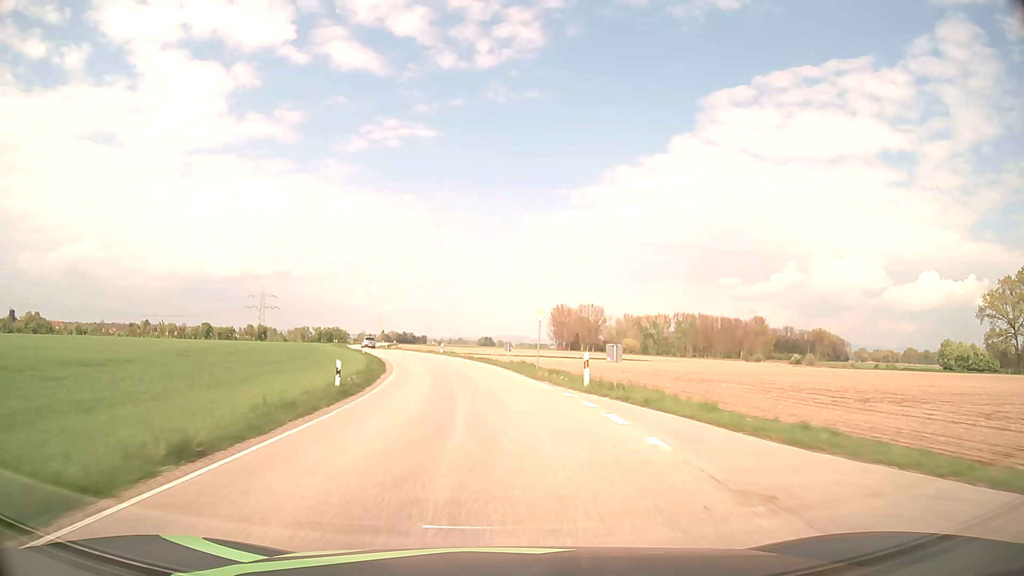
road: secondary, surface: asphalt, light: Day
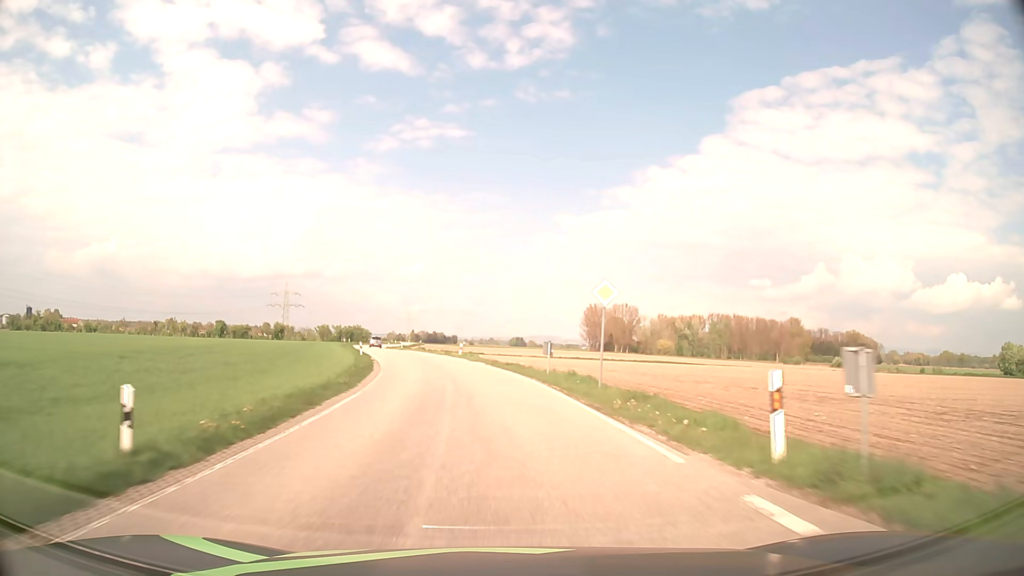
(-0.2, +12.5) m; -2°
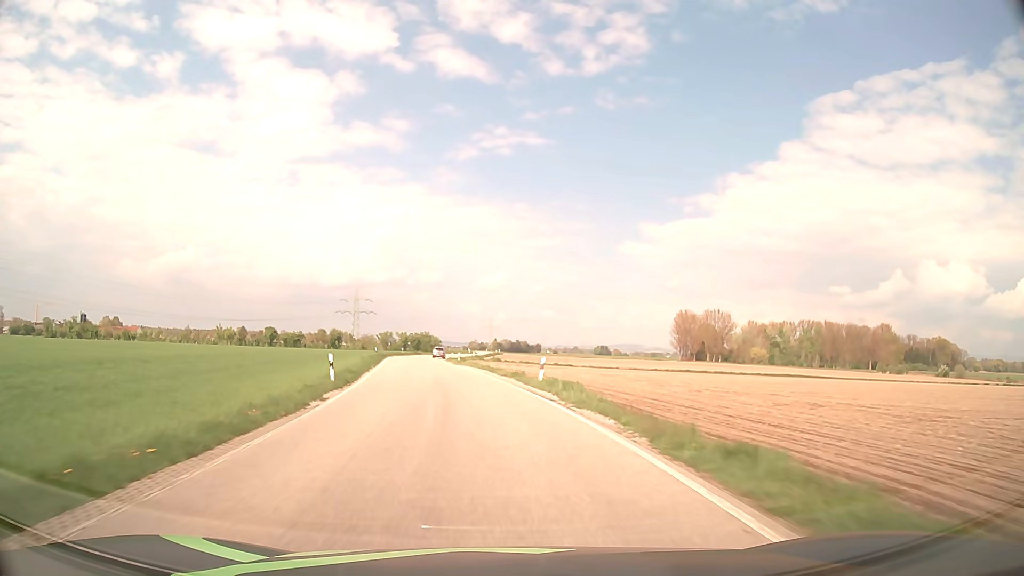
(-1.5, +24.9) m; -7°
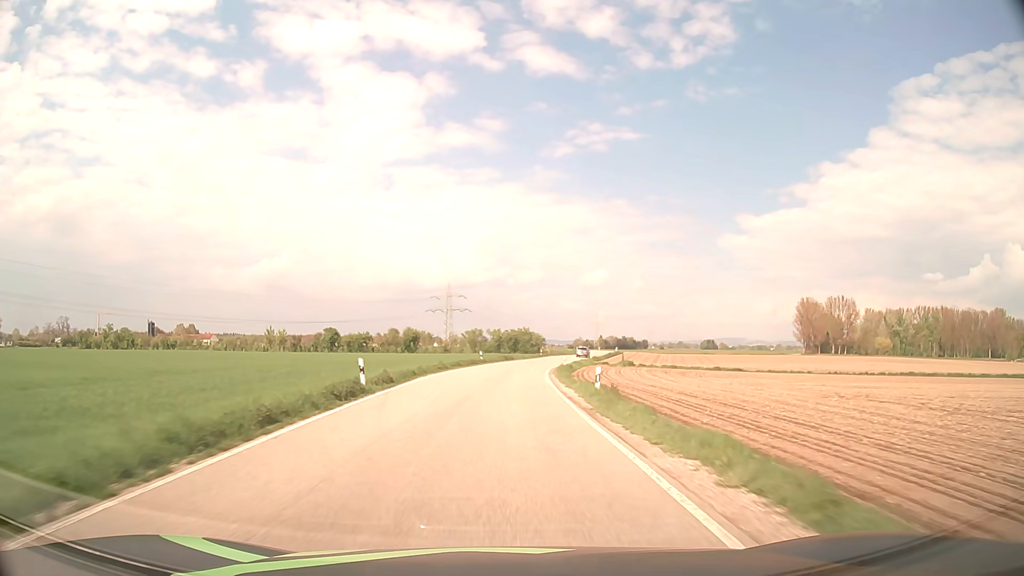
(-3.7, +37.1) m; -9°
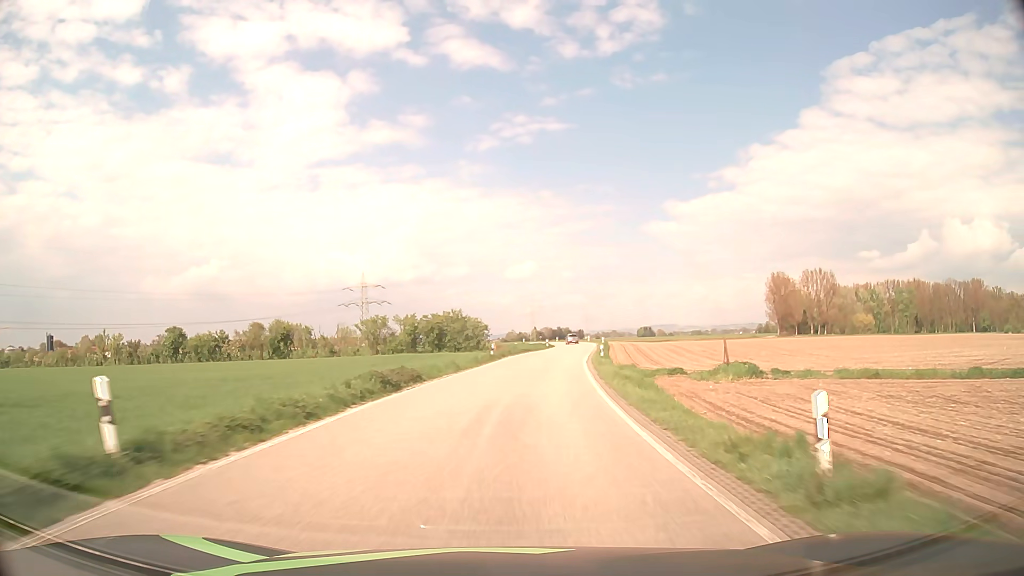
(+1.2, +50.2) m; +6°
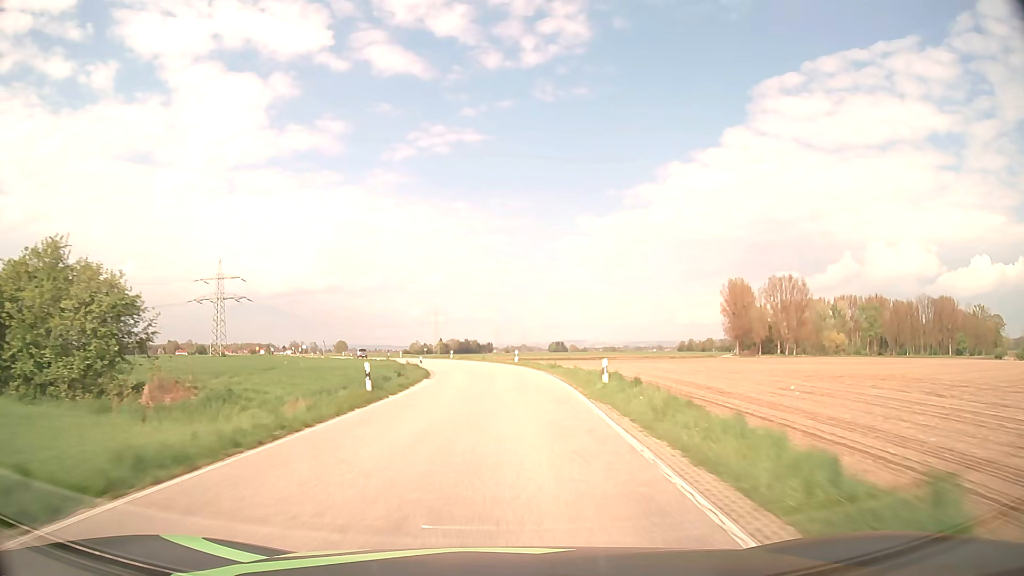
(+6.1, +62.3) m; +8°
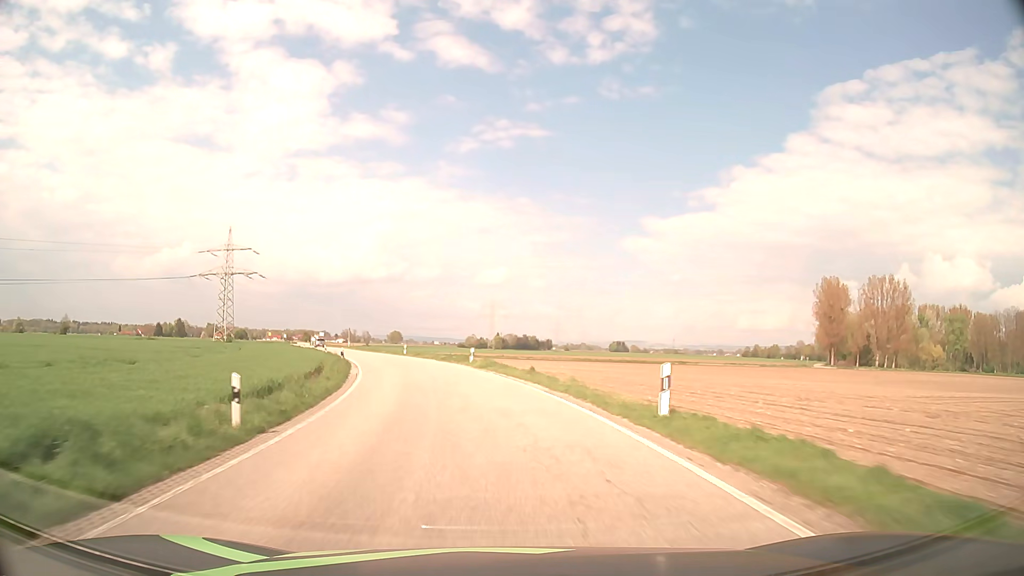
(-0.6, +37.4) m; -5°
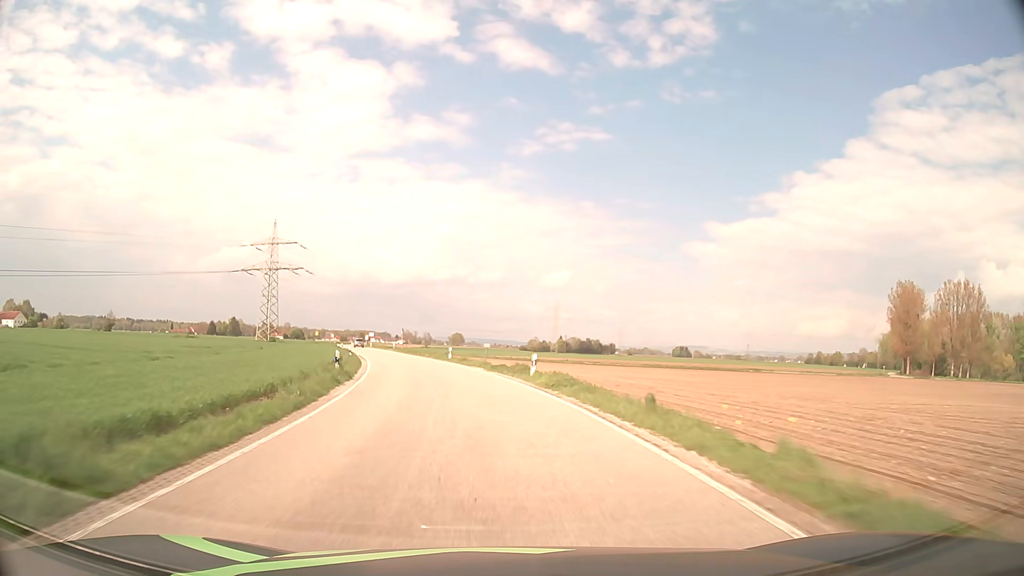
(-0.5, +12.4) m; -4°
(0, +10) (-1, +20) (-3, +30) (-5, +40) (-8, +49) (-10, +59) (-13, +69) (-16, +78) (-18, +88) (-21, +97) m
